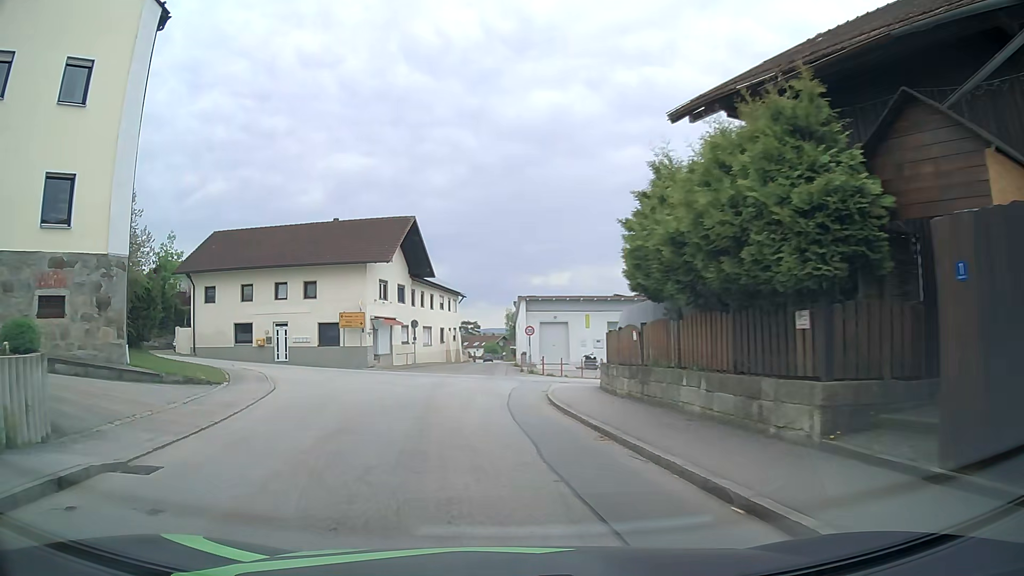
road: tertiary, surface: asphalt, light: Day
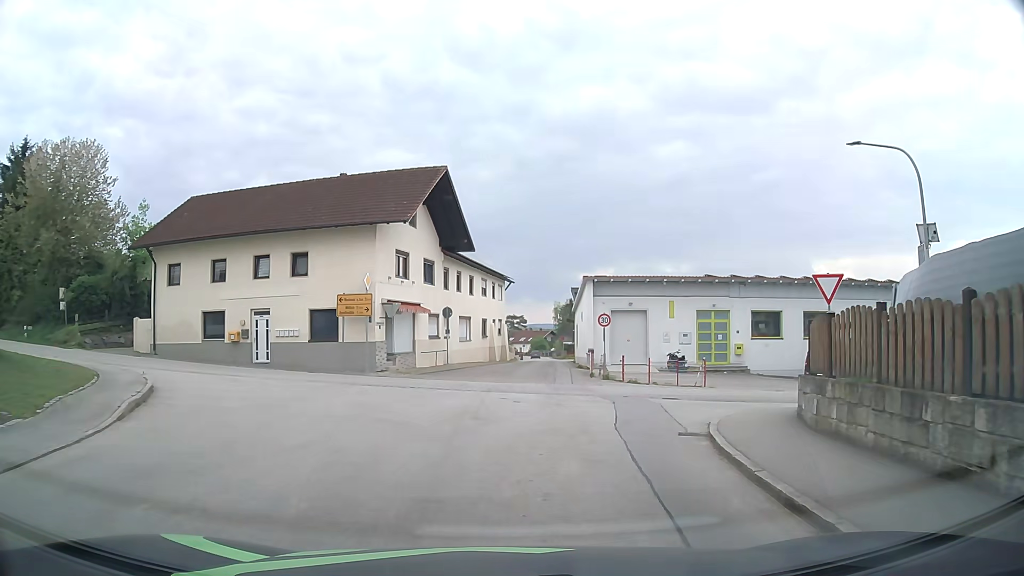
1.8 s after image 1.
(-1.0, +11.5) m; -4°
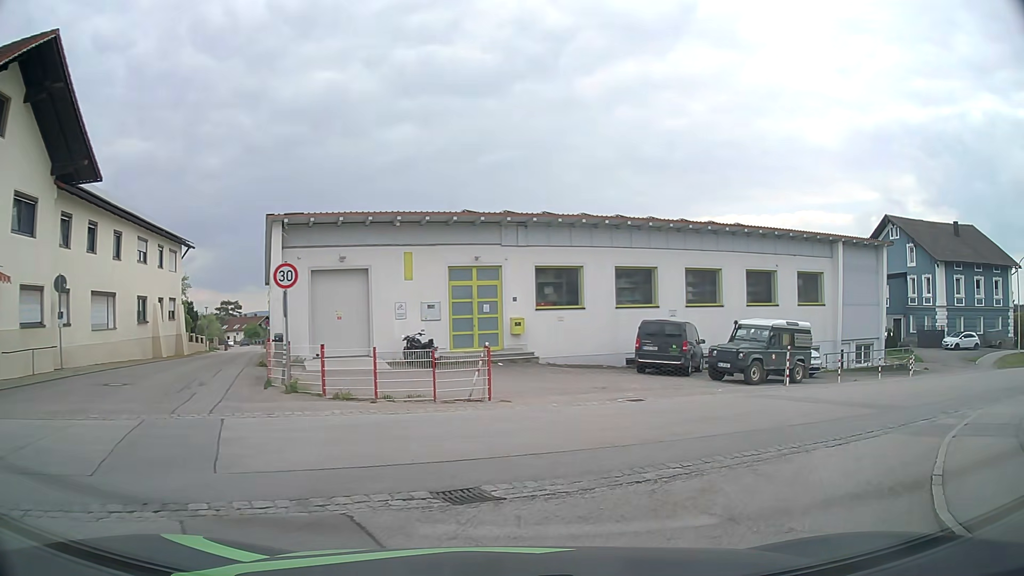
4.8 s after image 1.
(+2.0, +14.3) m; +22°
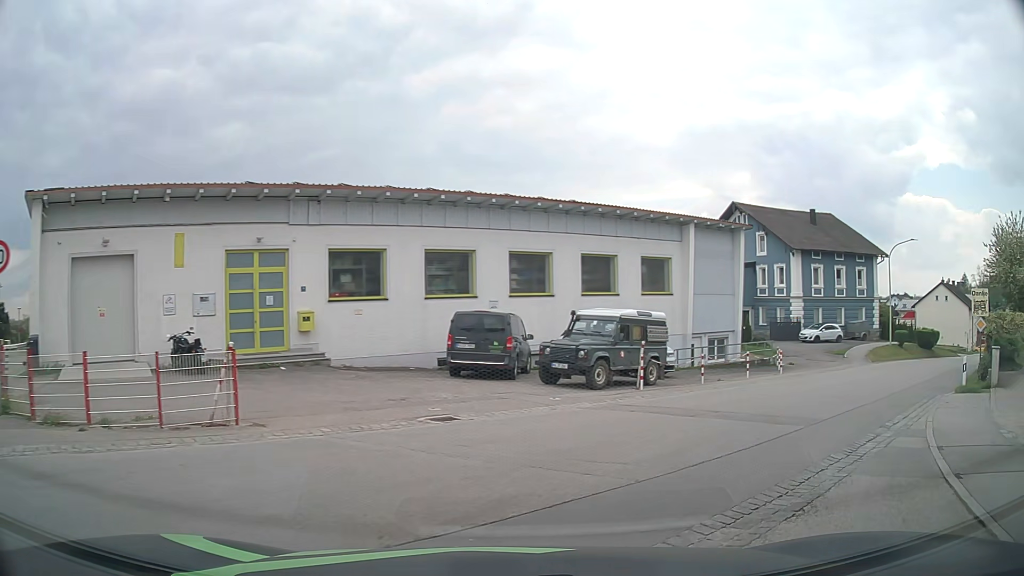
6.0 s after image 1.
(+0.6, +4.4) m; +14°
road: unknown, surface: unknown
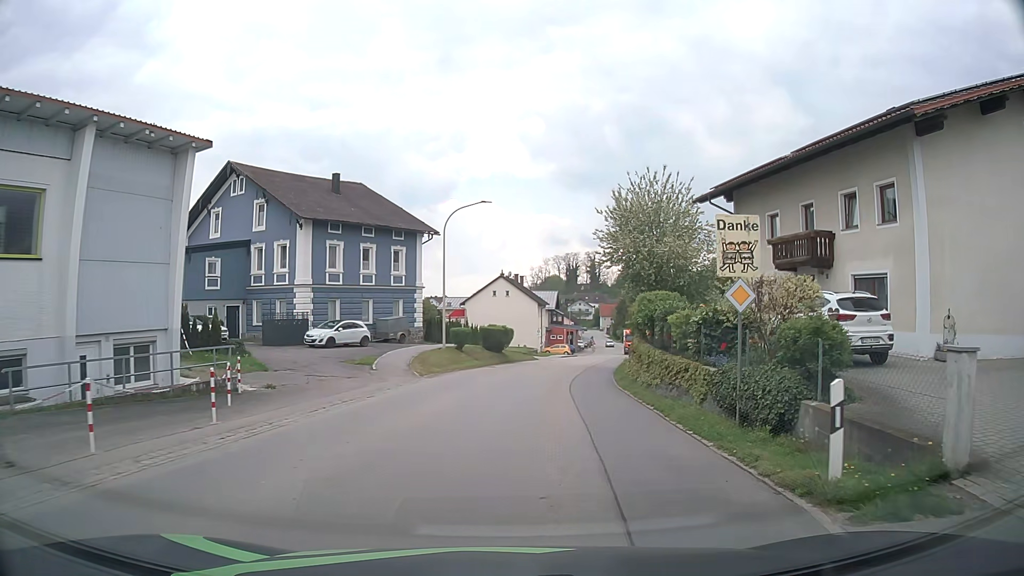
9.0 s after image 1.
(+7.1, +14.5) m; +42°
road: secondary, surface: asphalt
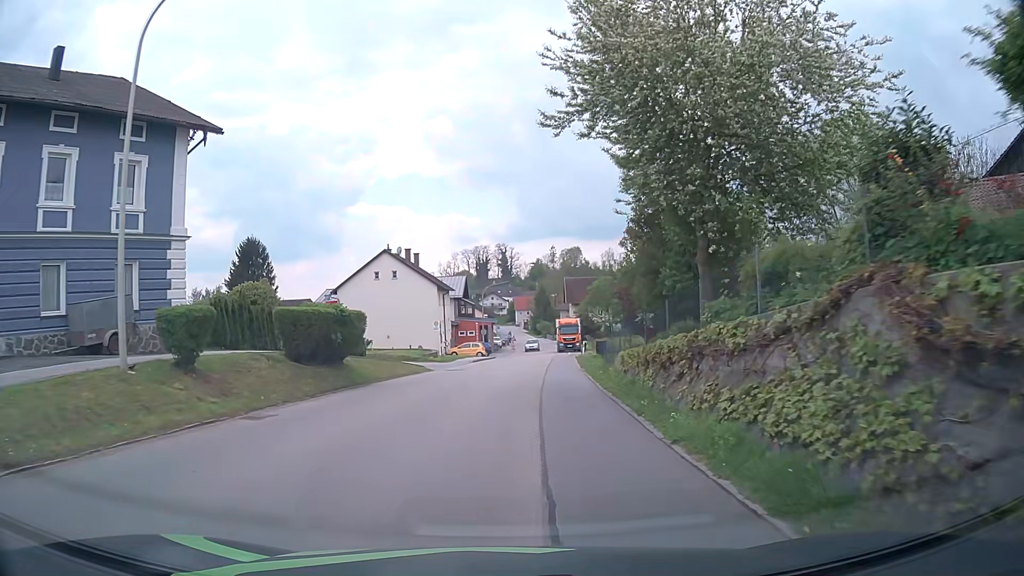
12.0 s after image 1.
(+1.8, +25.4) m; +7°
